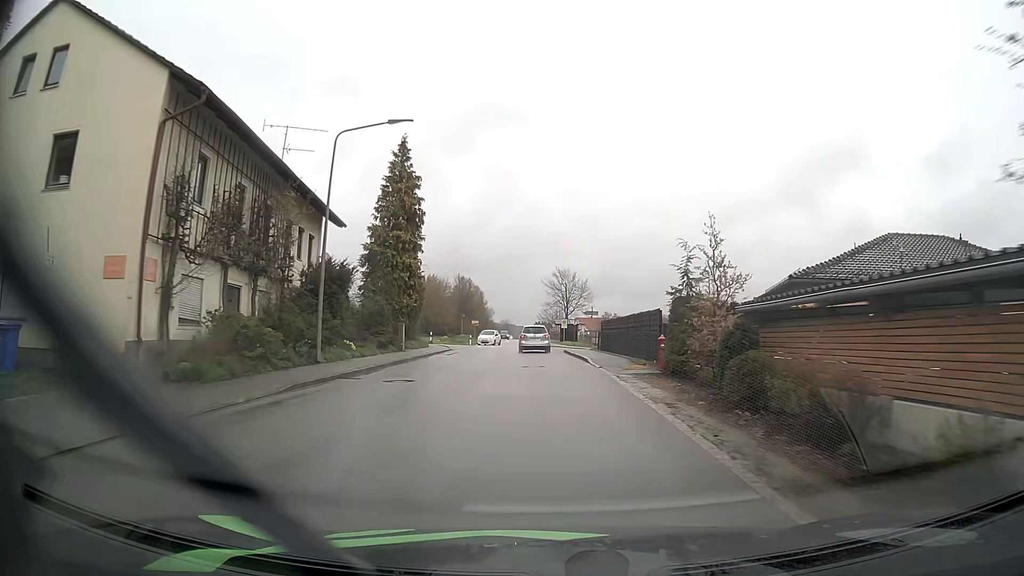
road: tertiary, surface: asphalt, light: Day
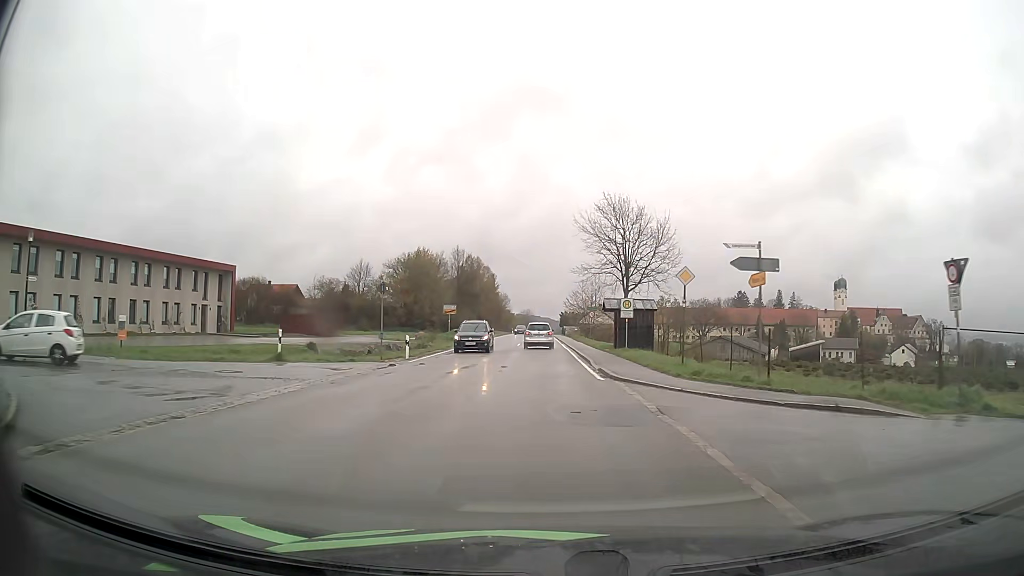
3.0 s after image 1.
(-0.7, +40.8) m; -2°
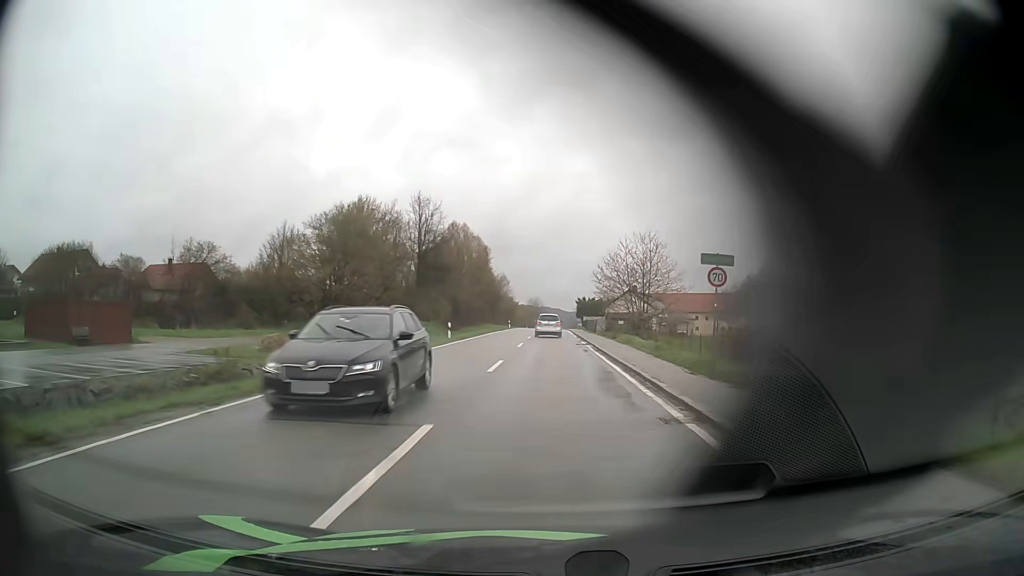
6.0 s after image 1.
(-0.6, +43.1) m; -1°
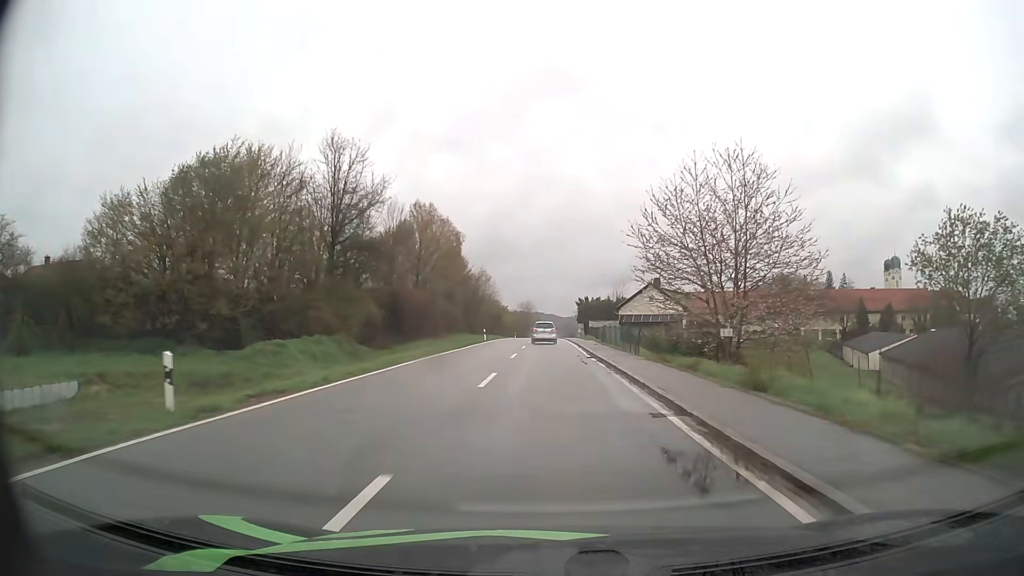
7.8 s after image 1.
(0.0, +28.1) m; 0°
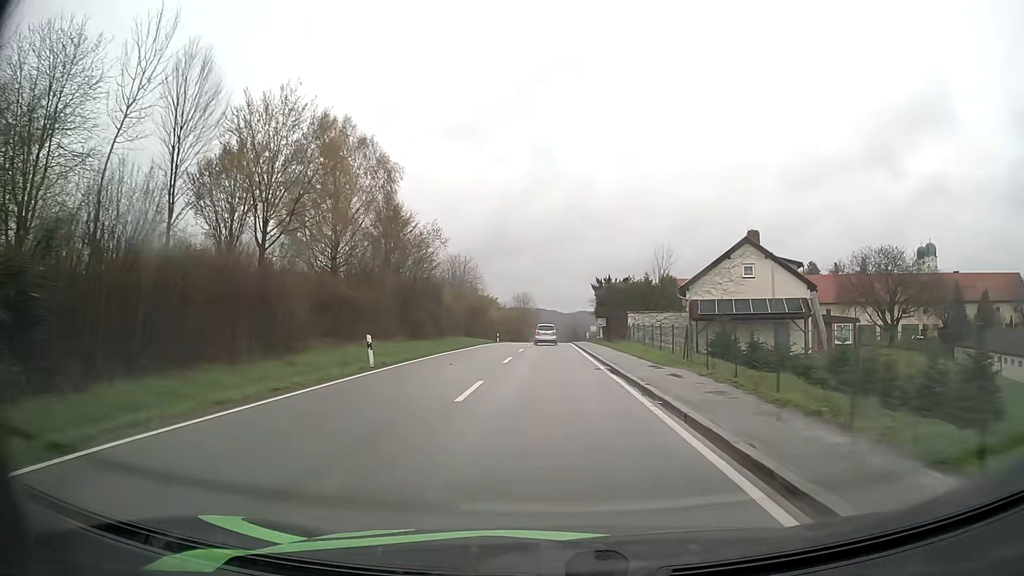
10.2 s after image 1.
(+0.1, +39.0) m; 0°
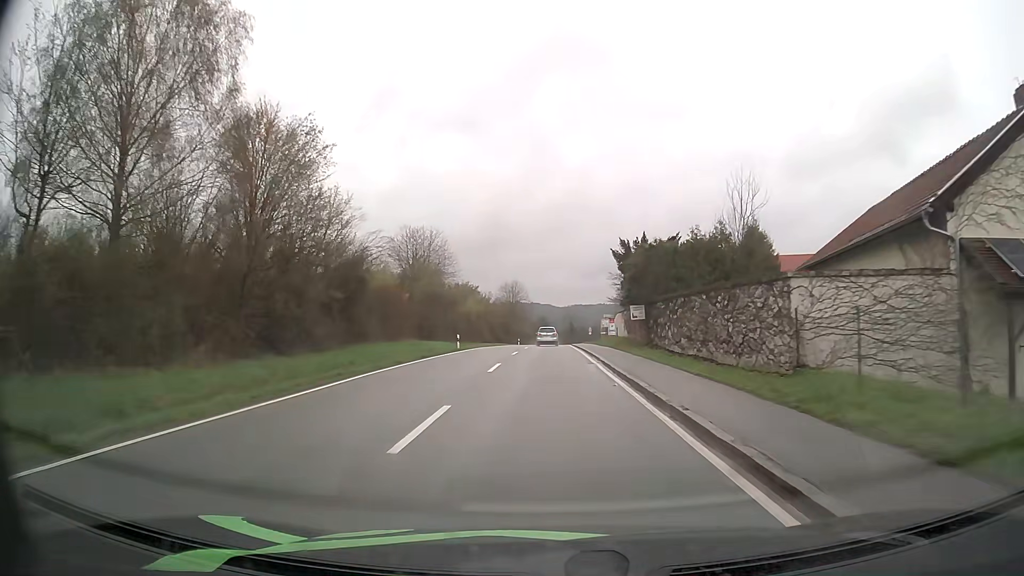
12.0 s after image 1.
(0.0, +28.3) m; +1°
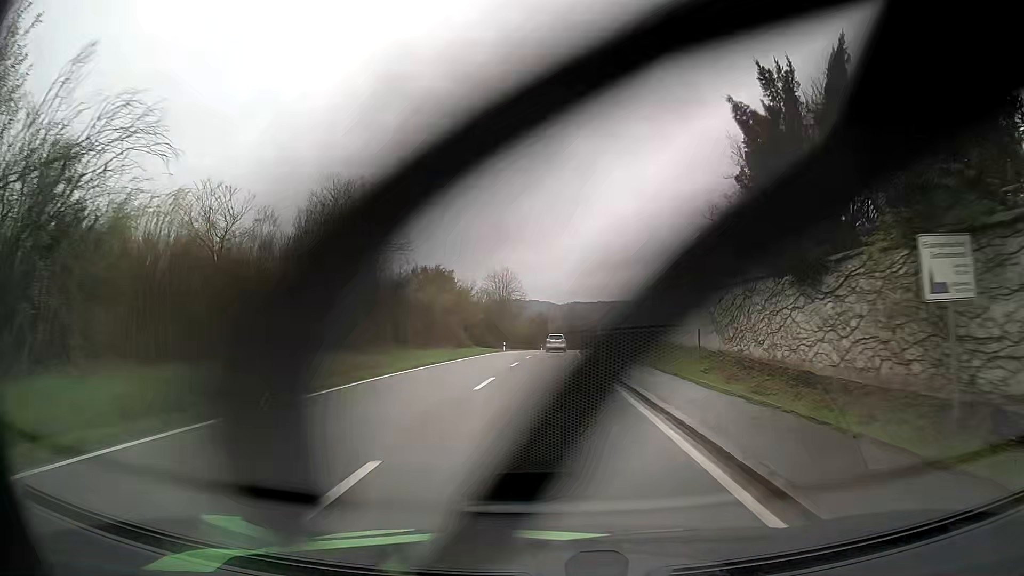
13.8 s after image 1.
(0.0, +28.6) m; 0°
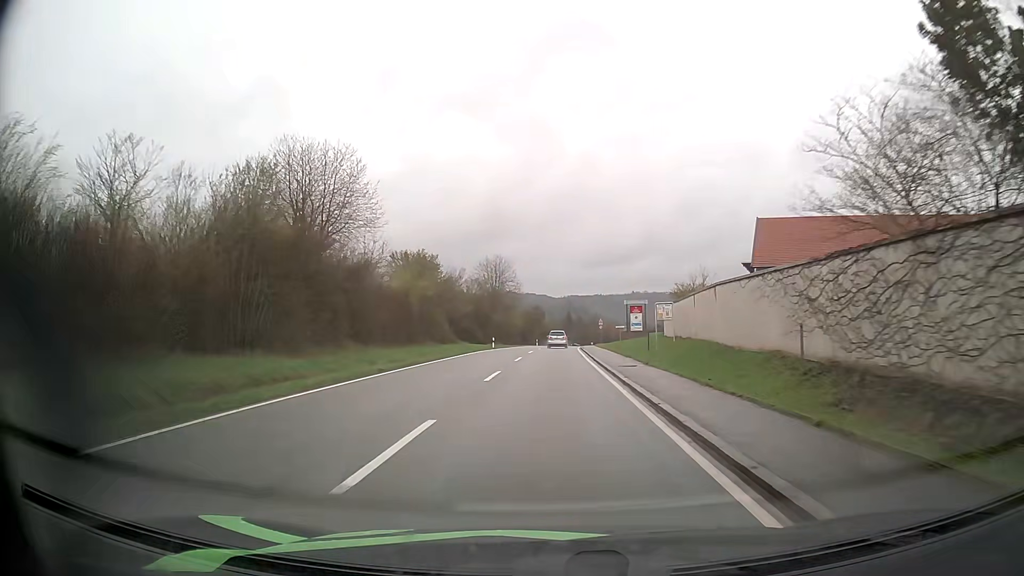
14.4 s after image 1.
(0.0, +9.8) m; 0°
(0, +10) (0, +20) (0, +30) (+1, +40) (+1, +50) (+1, +60) (+2, +70) (+2, +80) (+3, +90) (+4, +100) m
